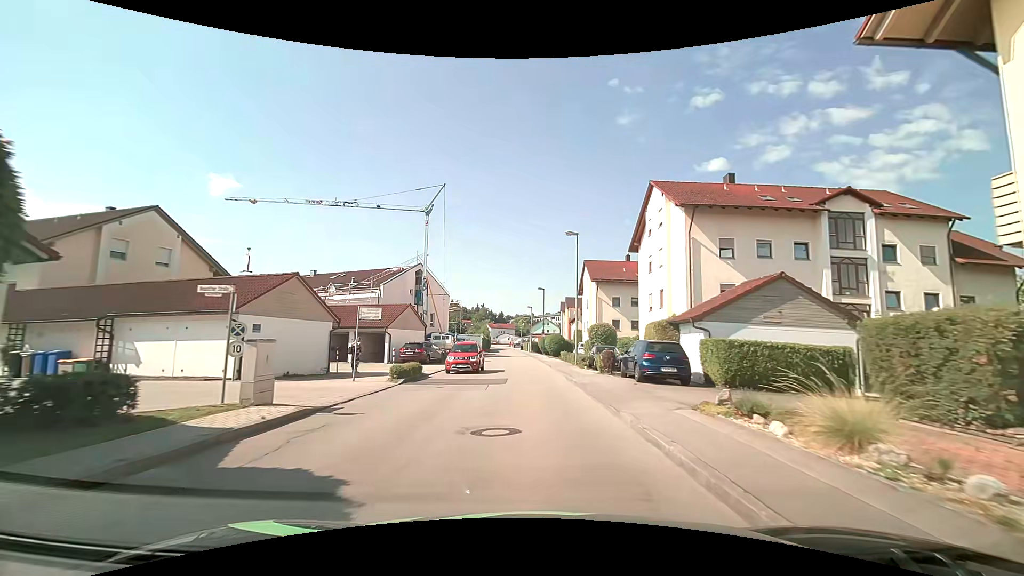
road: unclassified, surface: asphalt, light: Day
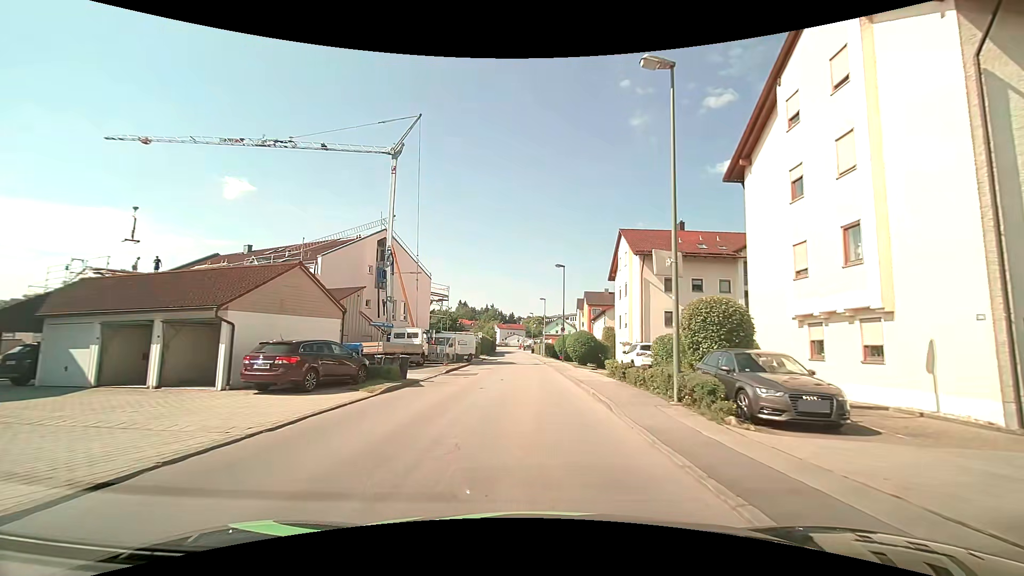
(-0.1, +18.9) m; -1°
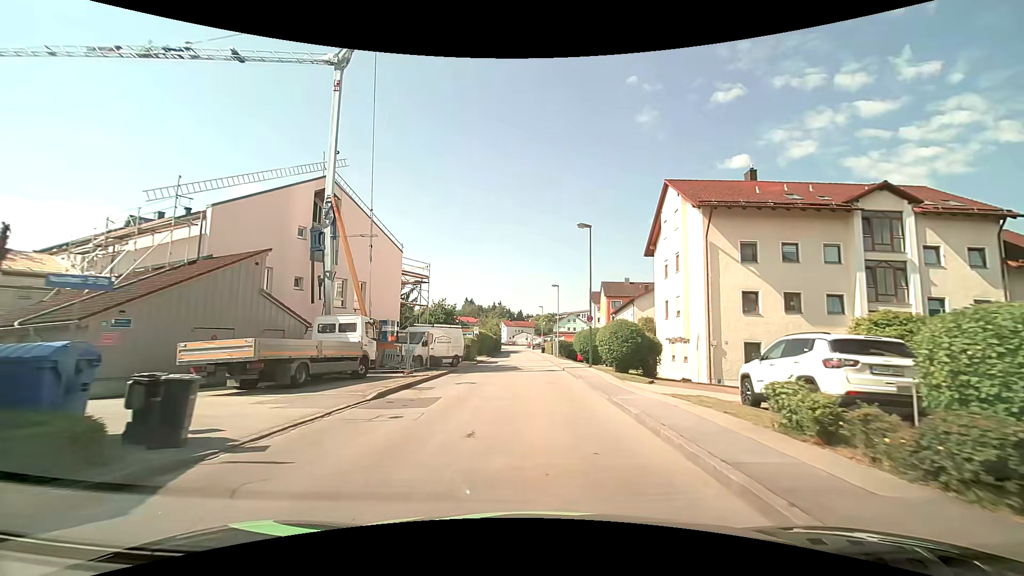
(-0.1, +13.5) m; 0°
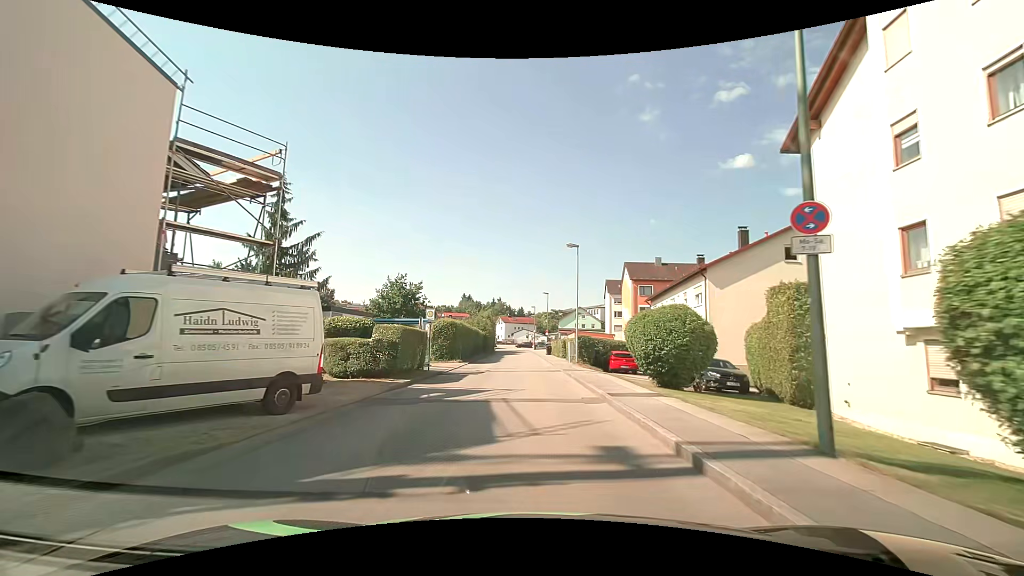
(-0.2, +22.2) m; -1°
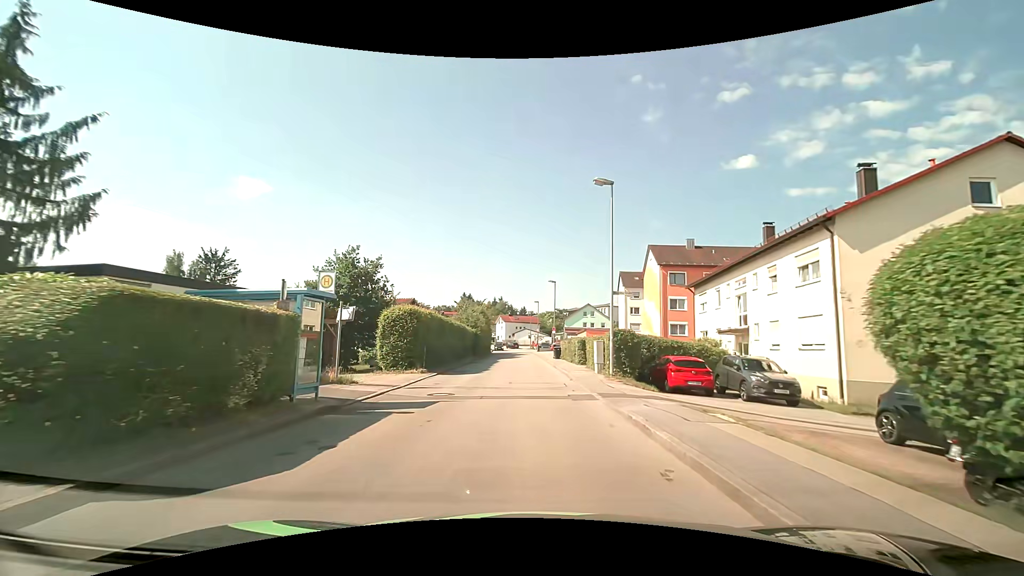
(0.0, +13.4) m; 0°
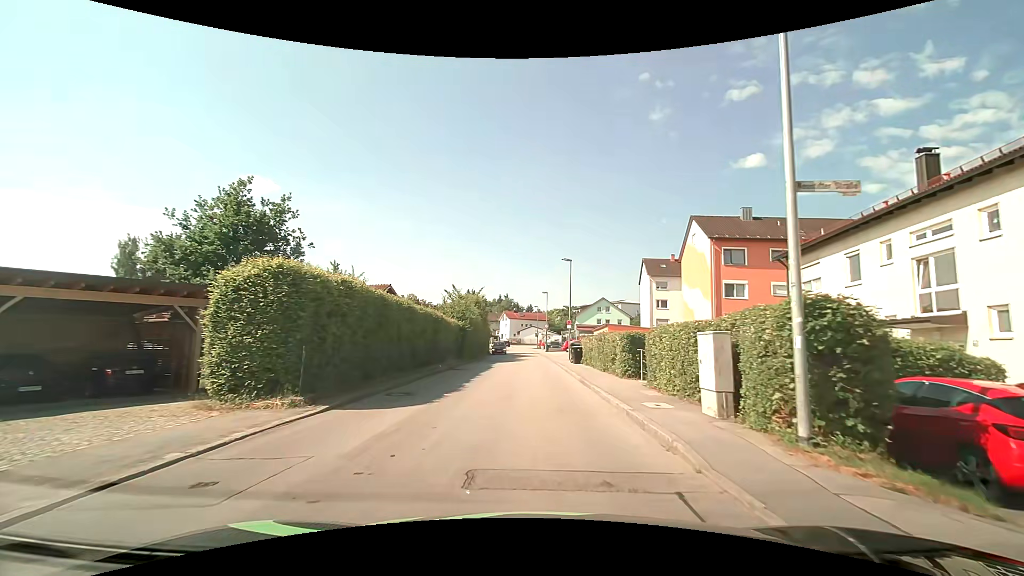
(-0.1, +13.4) m; 0°
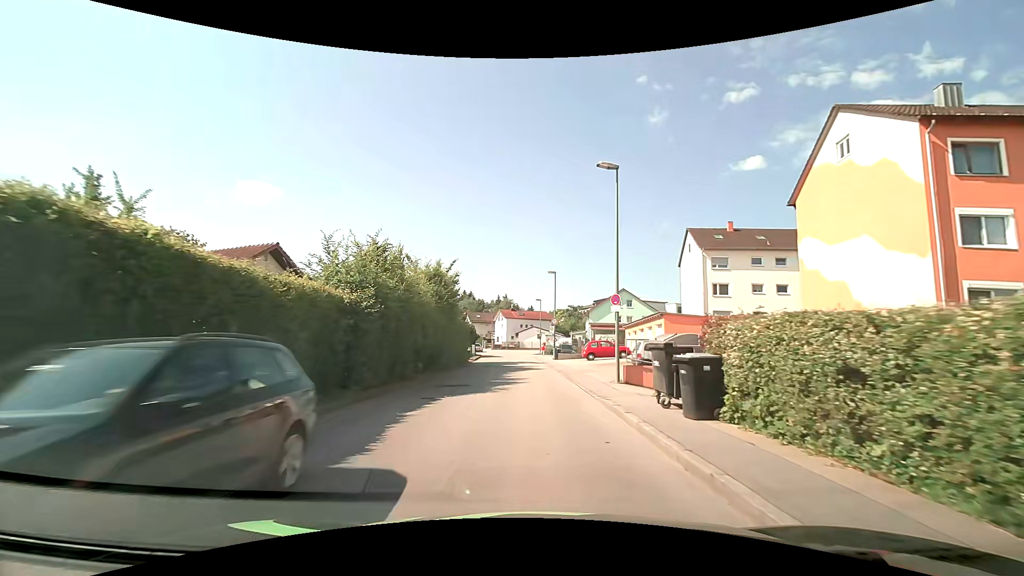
(-0.2, +22.3) m; -1°
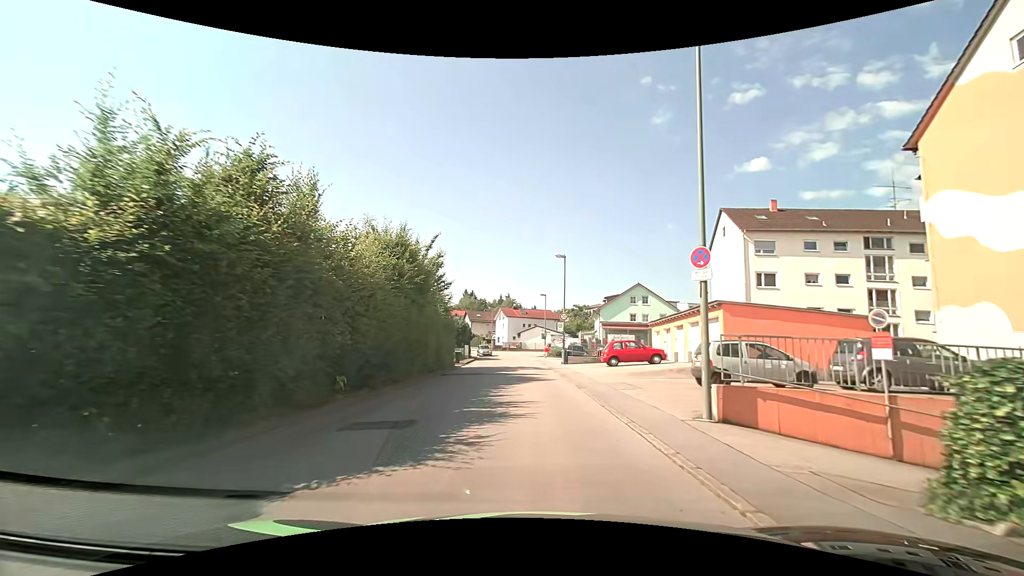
(0.0, +8.9) m; 0°
(0, +10) (0, +20) (0, +30) (-1, +40) (-1, +50) (-2, +60) (-4, +70) (-6, +80) (-9, +89) (-12, +98) m
